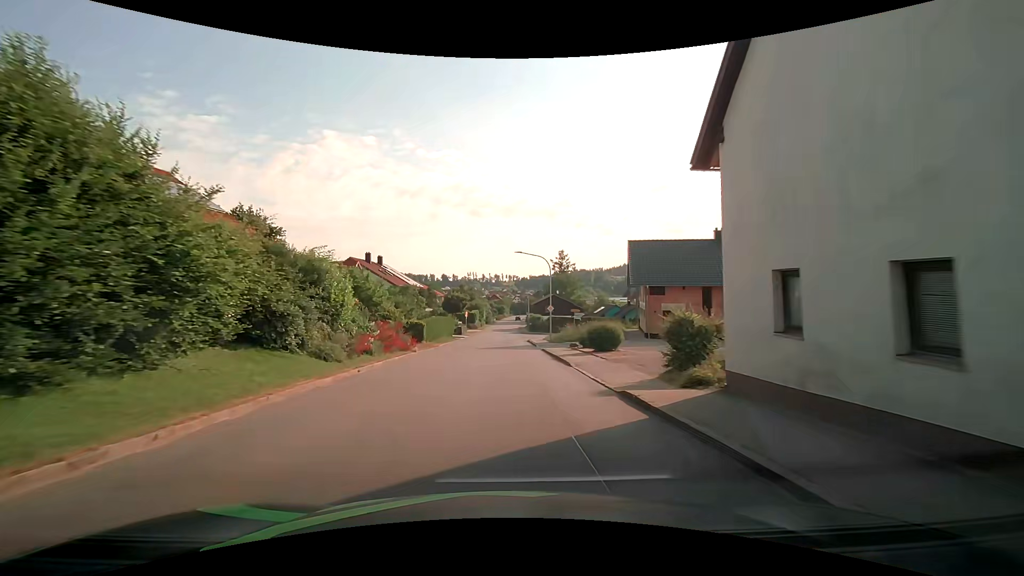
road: tertiary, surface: asphalt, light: Day
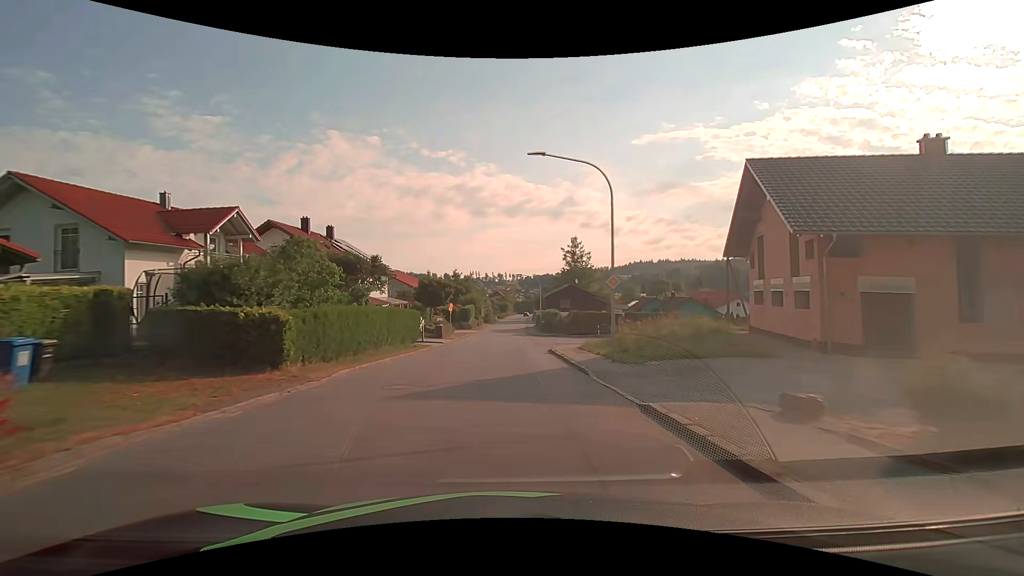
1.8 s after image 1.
(0.0, +22.8) m; 0°
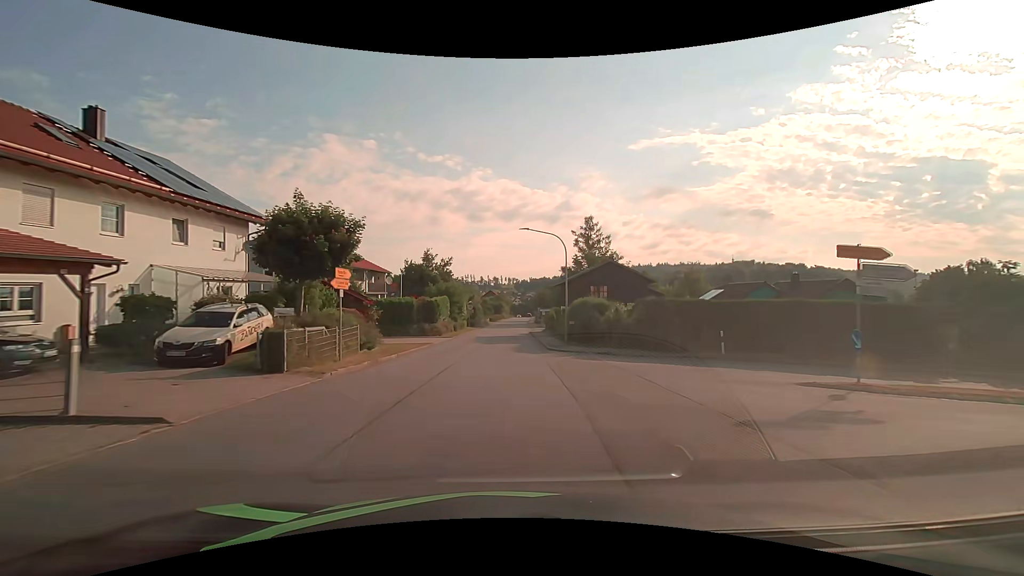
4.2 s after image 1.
(0.0, +30.4) m; 0°
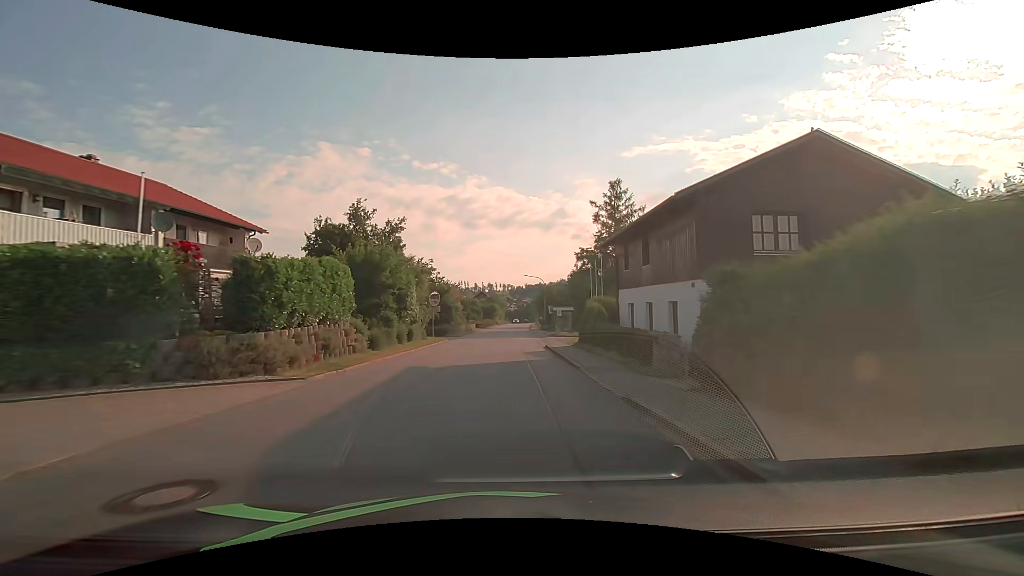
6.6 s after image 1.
(+0.1, +30.4) m; +1°
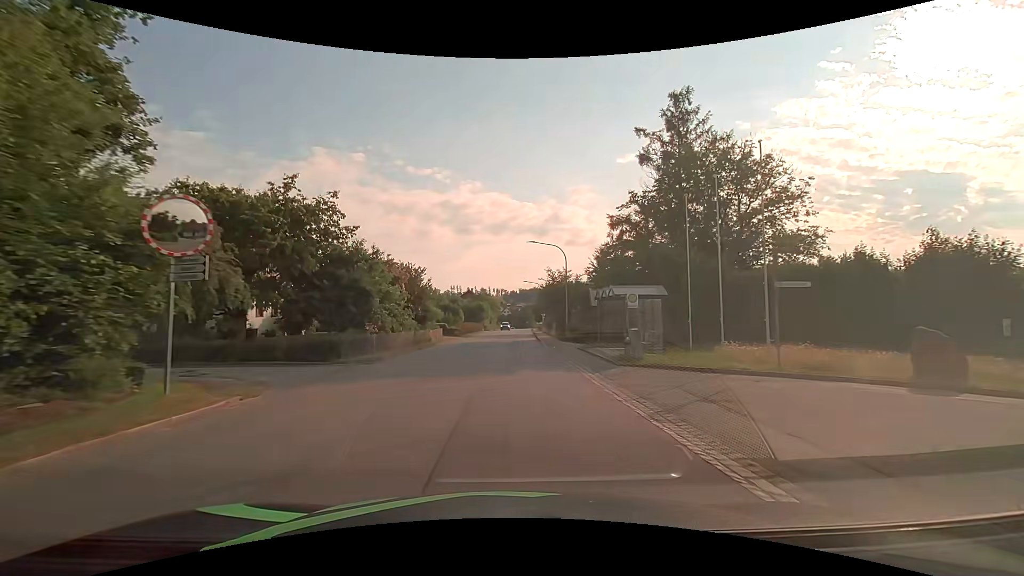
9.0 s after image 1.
(0.0, +30.5) m; 0°
